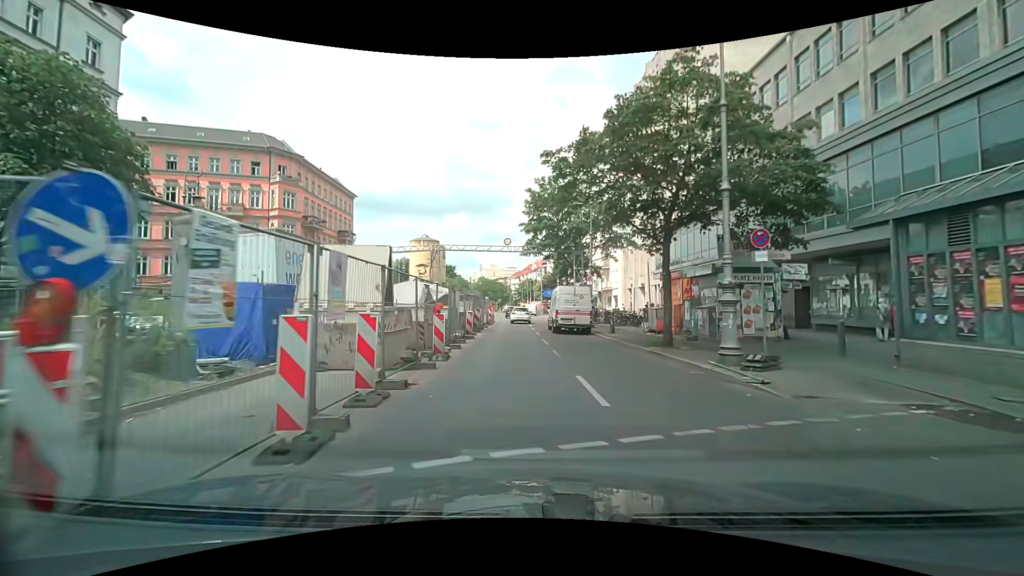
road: secondary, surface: asphalt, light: Day
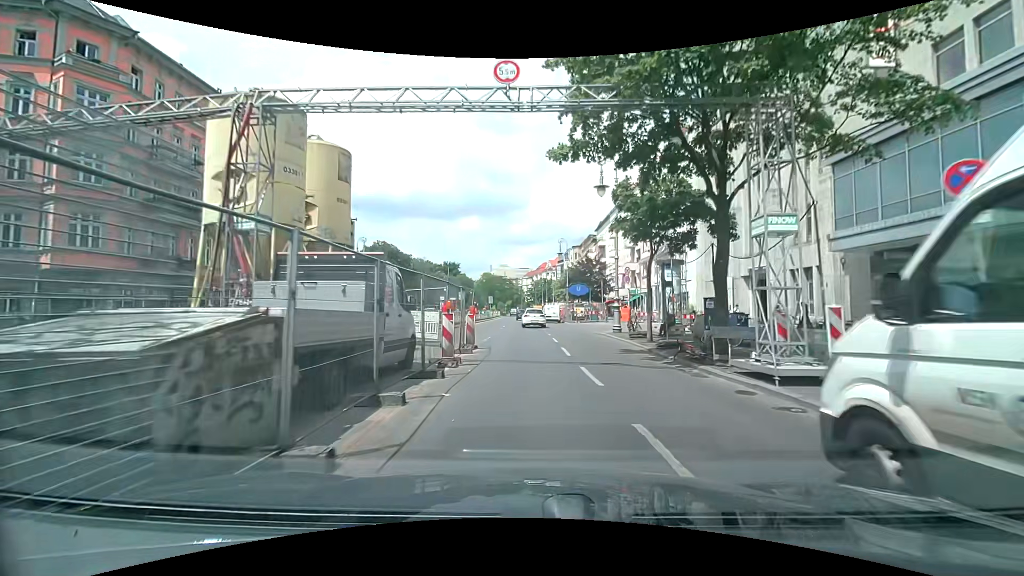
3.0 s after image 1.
(-0.7, +28.6) m; -2°
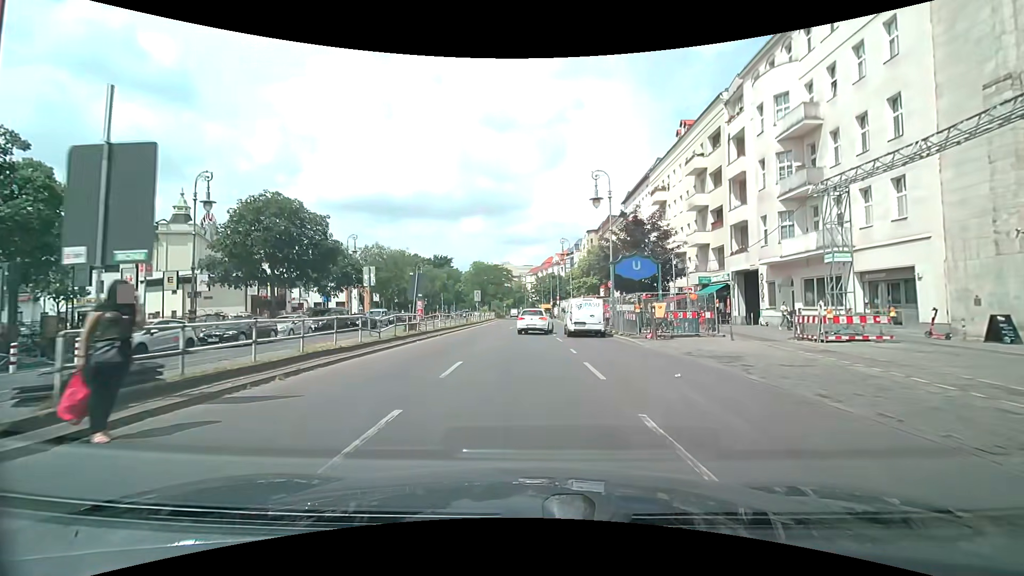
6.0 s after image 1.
(+0.3, +29.6) m; 0°
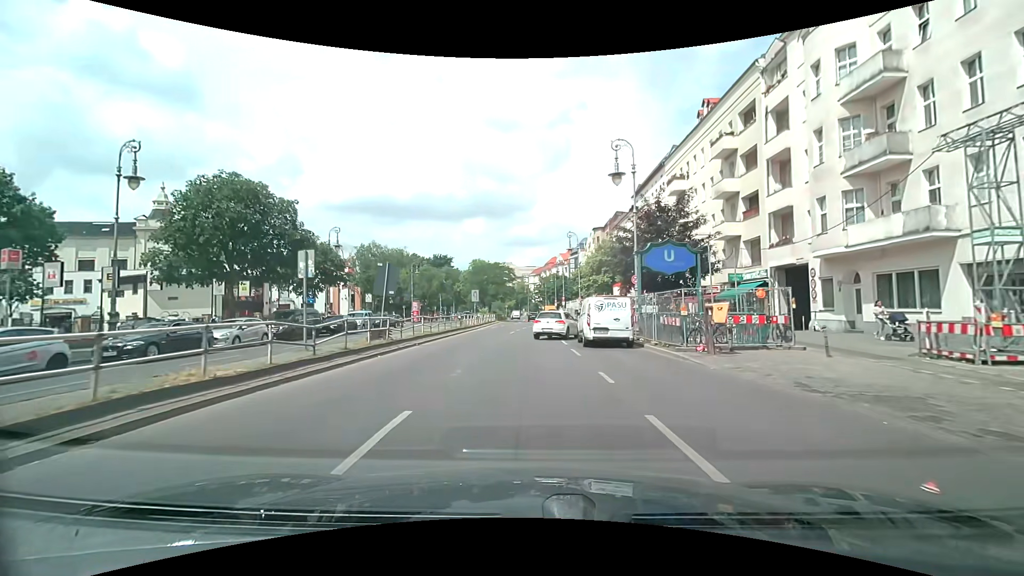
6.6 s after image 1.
(-0.1, +6.0) m; -1°
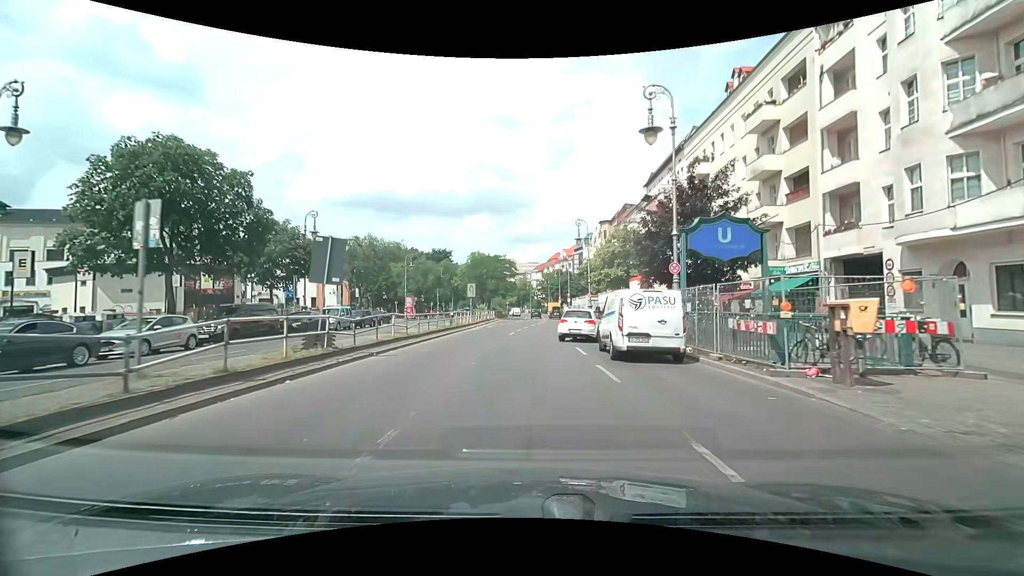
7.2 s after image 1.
(0.0, +6.0) m; 0°
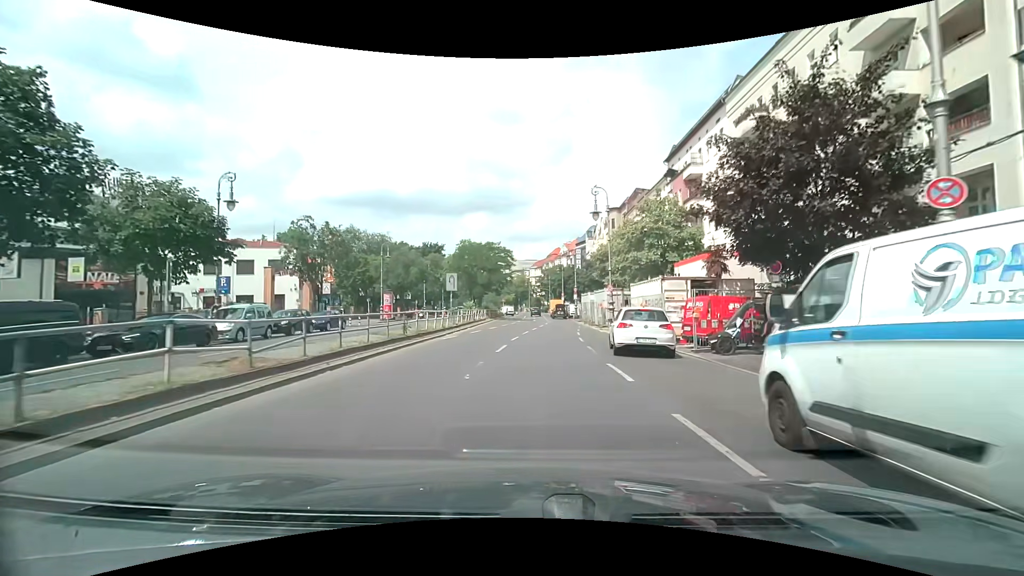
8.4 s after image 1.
(+0.1, +12.1) m; 0°
